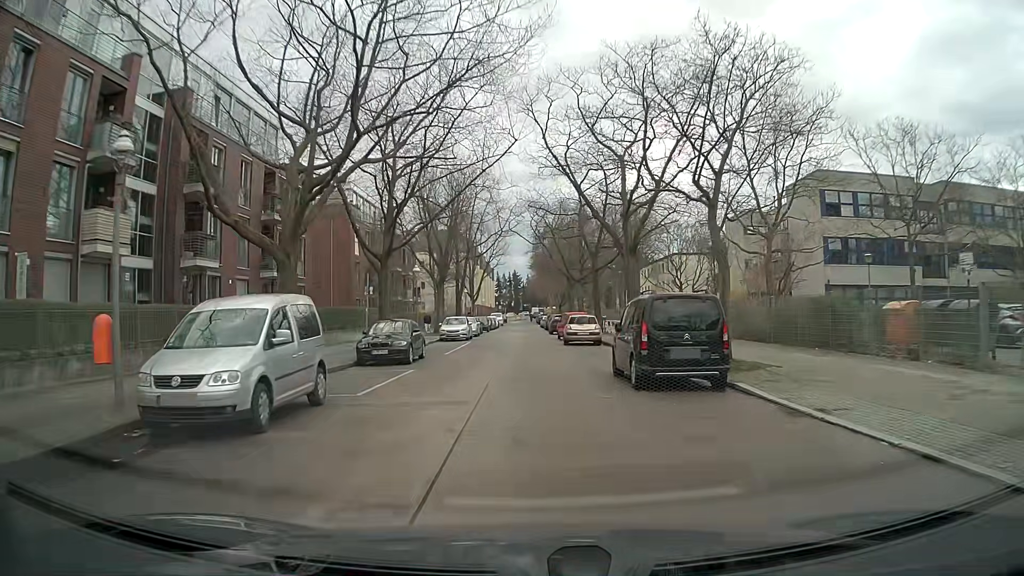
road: residential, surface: concrete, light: Day
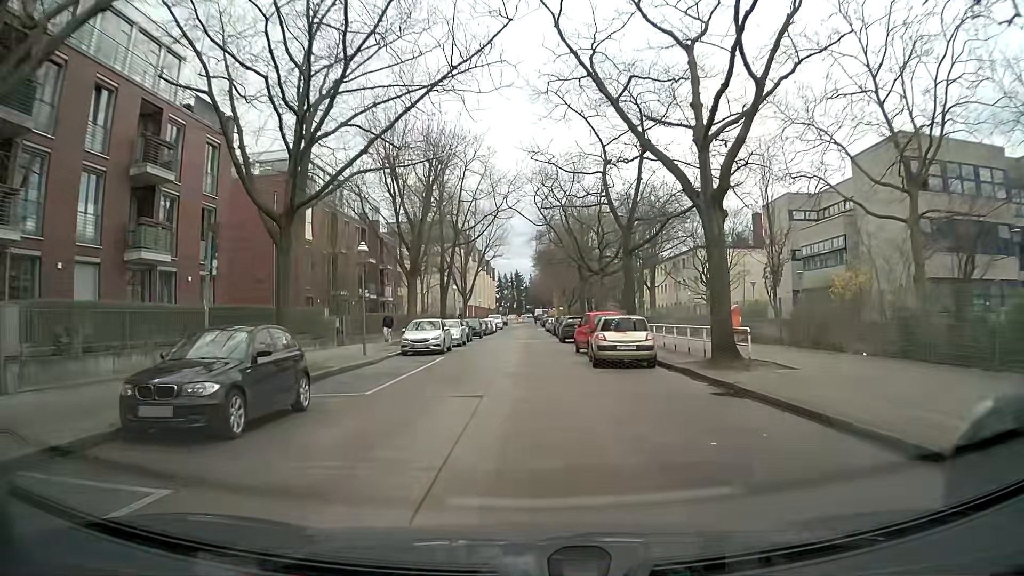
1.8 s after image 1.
(-0.1, +13.1) m; 0°
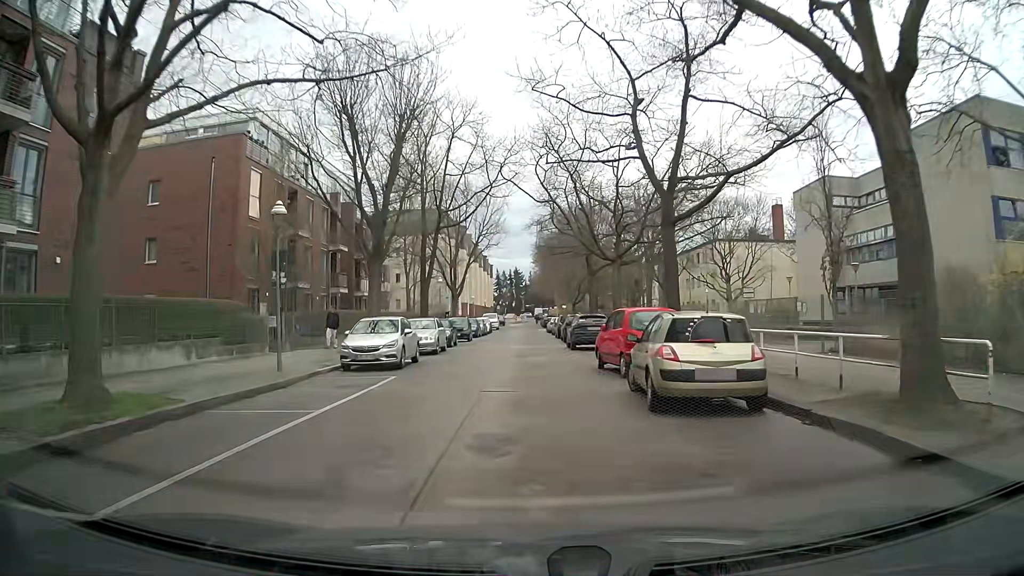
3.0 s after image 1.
(0.0, +8.9) m; 0°
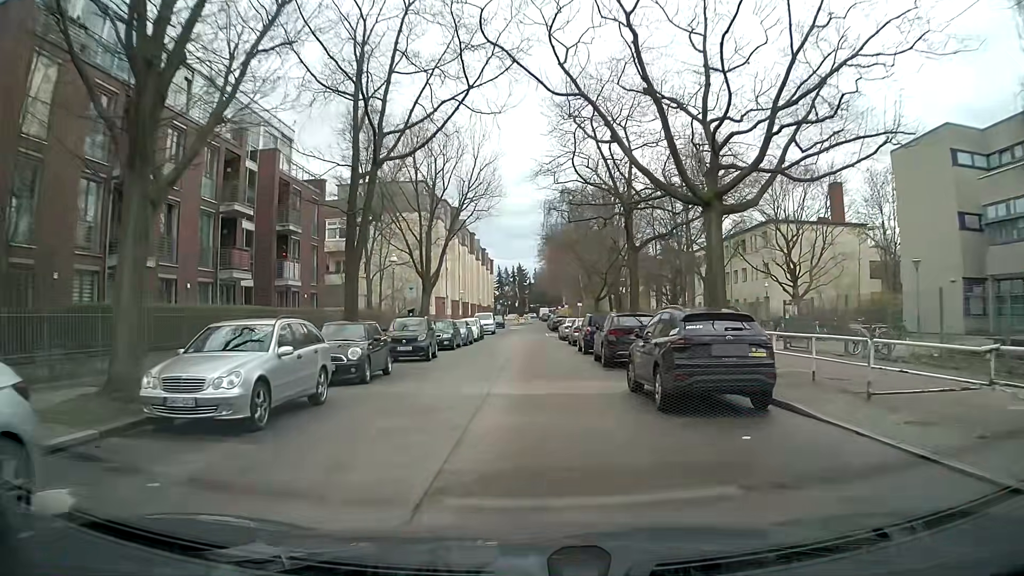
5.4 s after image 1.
(-0.1, +18.1) m; -1°
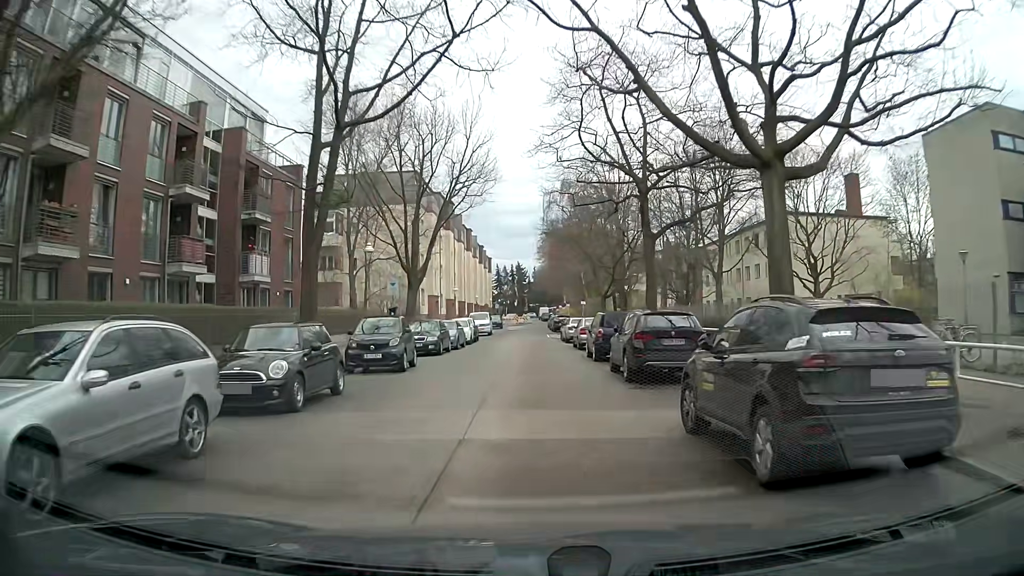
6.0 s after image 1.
(+0.1, +4.6) m; 0°
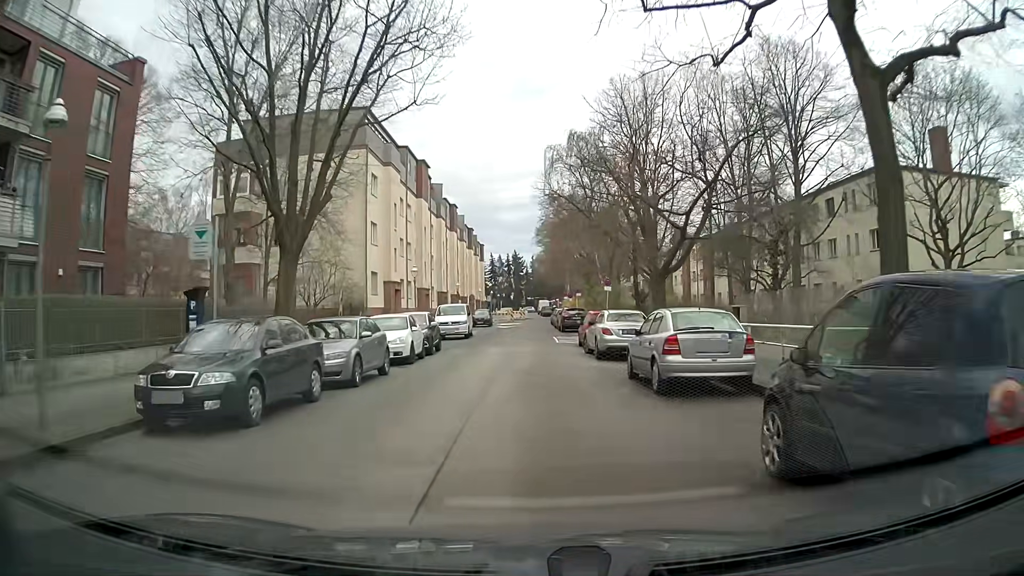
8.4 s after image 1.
(+0.2, +18.7) m; +1°
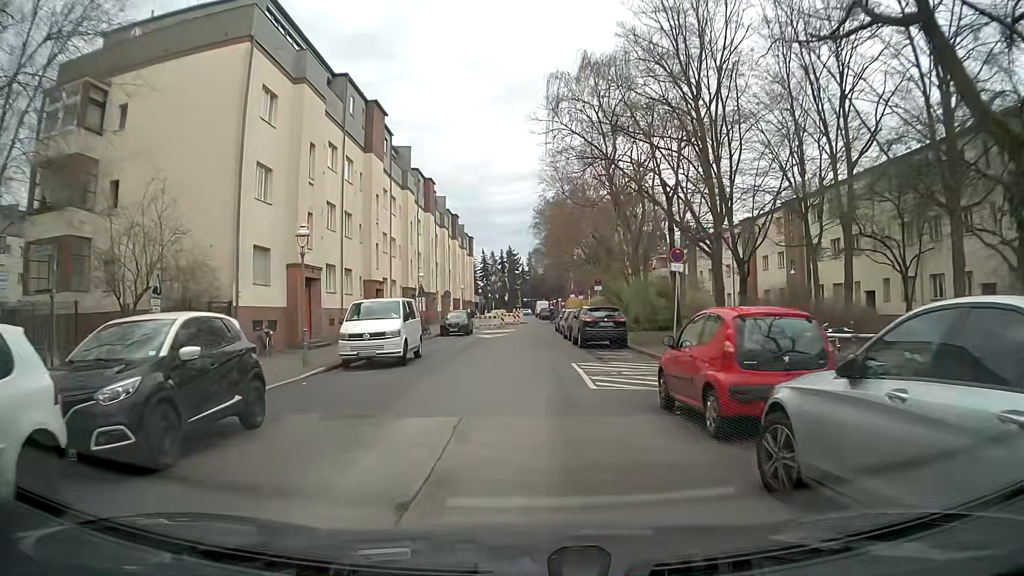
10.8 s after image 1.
(-0.1, +18.0) m; 0°
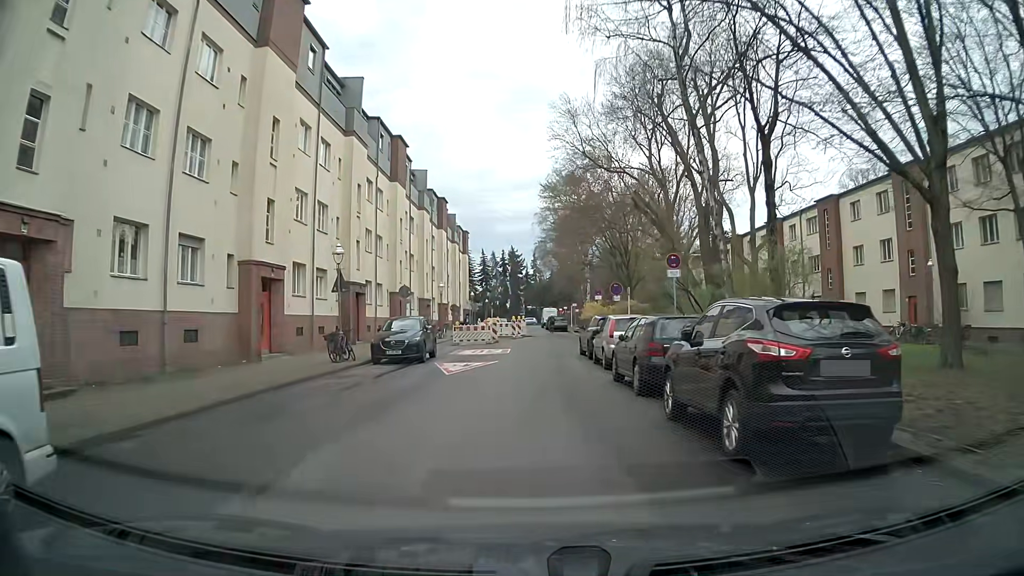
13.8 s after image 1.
(0.0, +18.7) m; -1°
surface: asphalt
(0, +10) (0, +20) (+1, +30) (+2, +40) (+3, +50) (+2, +60) (+2, +70) (+1, +80) (+1, +90) (+2, +100) m
